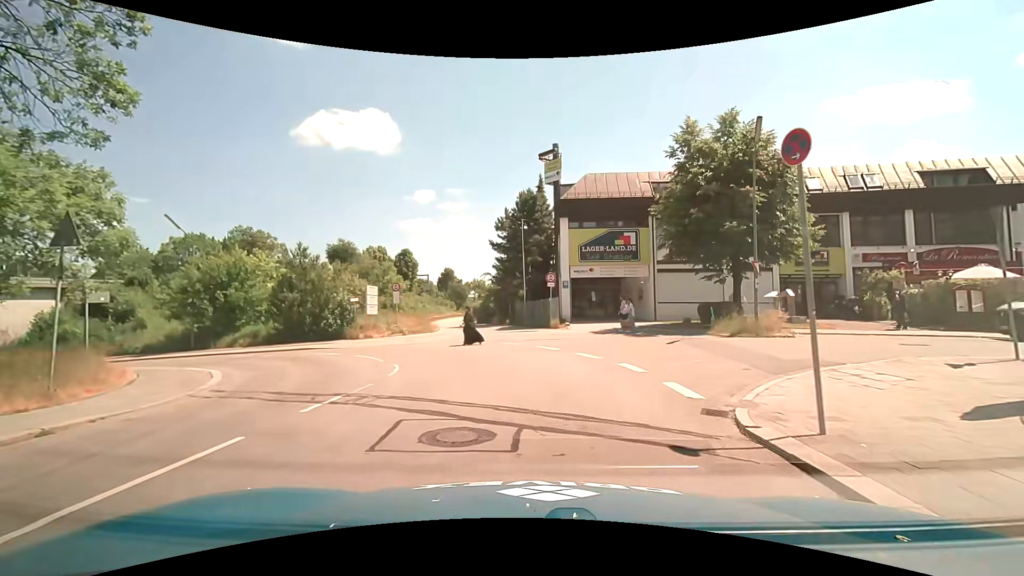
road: tertiary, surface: asphalt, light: Day
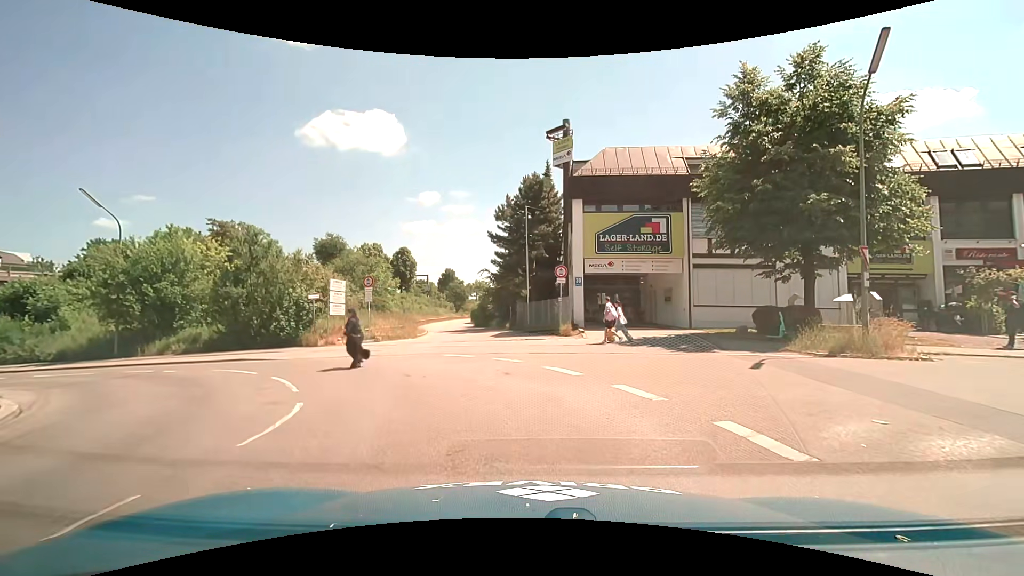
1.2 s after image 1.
(-0.2, +6.2) m; -1°
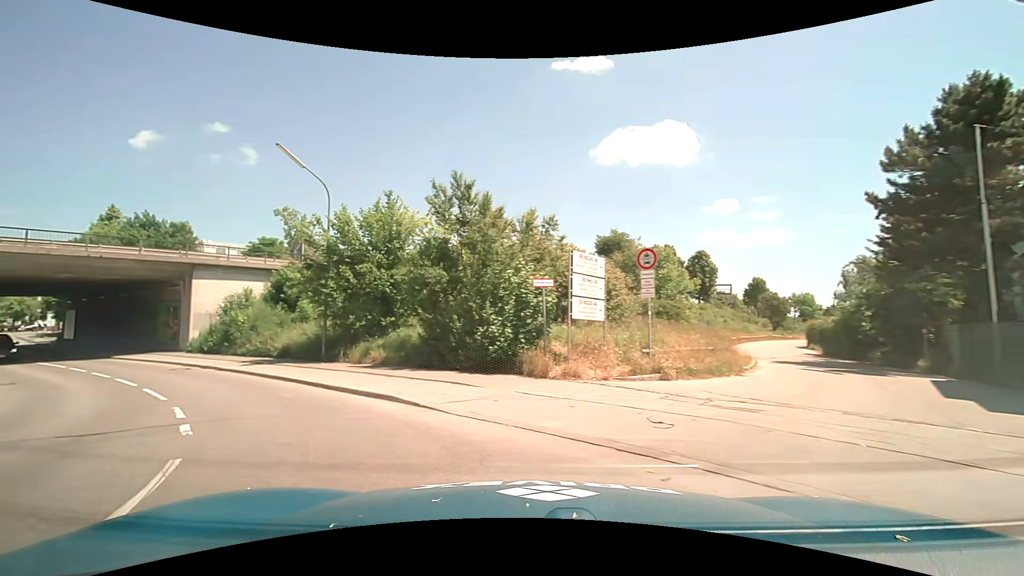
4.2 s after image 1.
(-2.8, +13.1) m; -32°
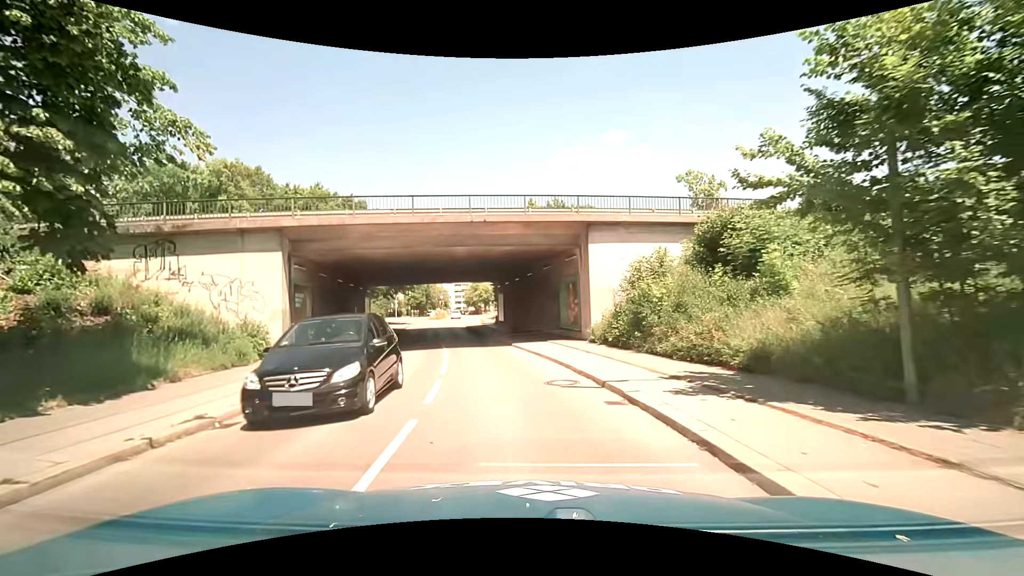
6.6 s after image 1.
(-5.8, +12.1) m; -43°
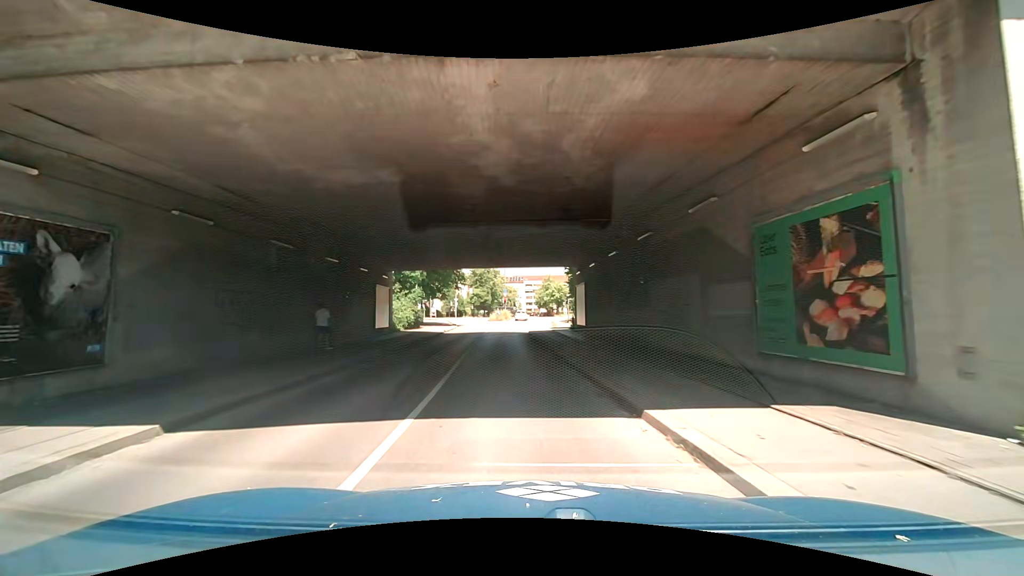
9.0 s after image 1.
(-1.7, +17.0) m; -10°
